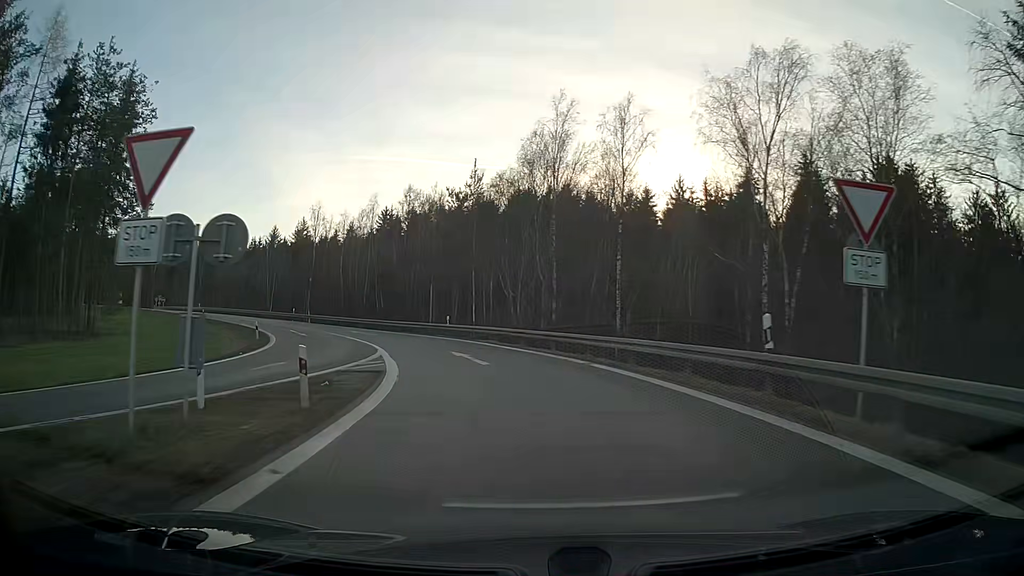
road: motorway_link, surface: asphalt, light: Day
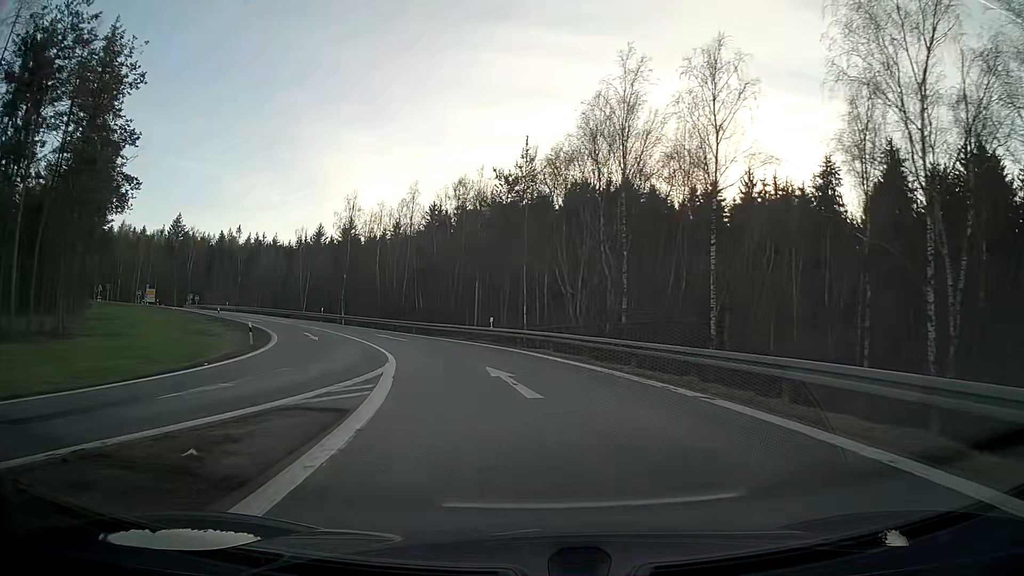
(-0.3, +8.1) m; -5°
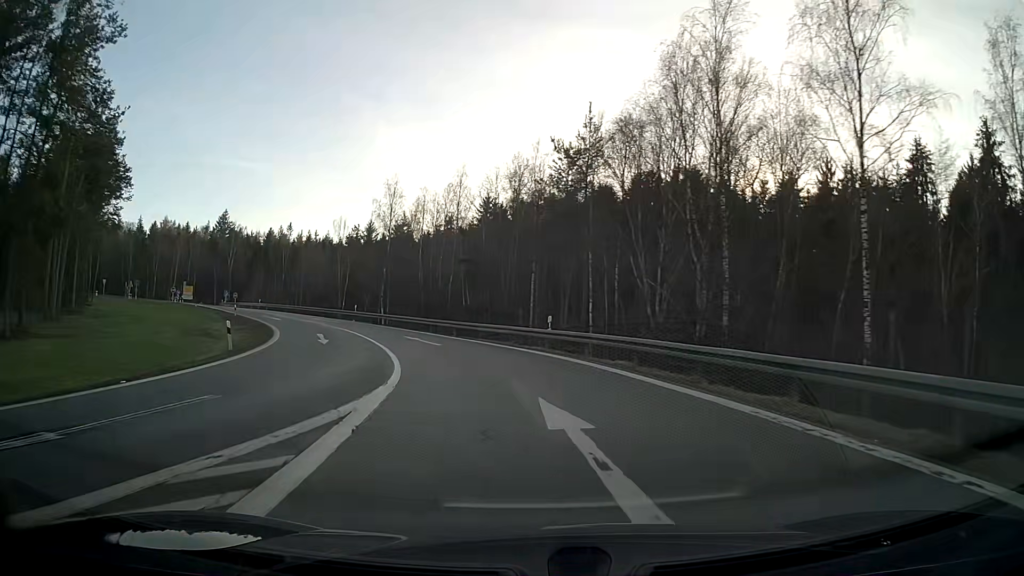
(-0.4, +8.1) m; -5°
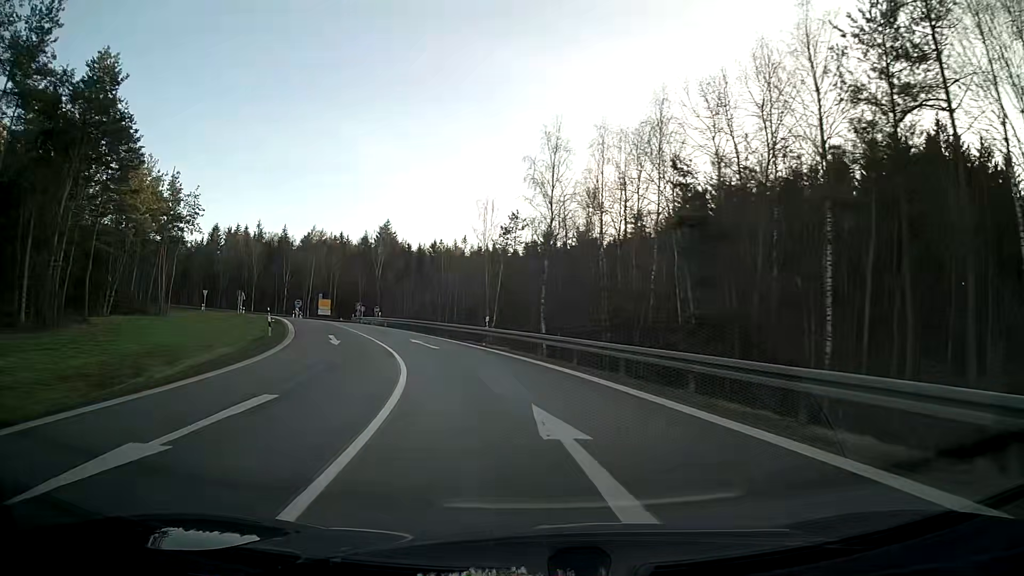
(-3.3, +24.0) m; -16°
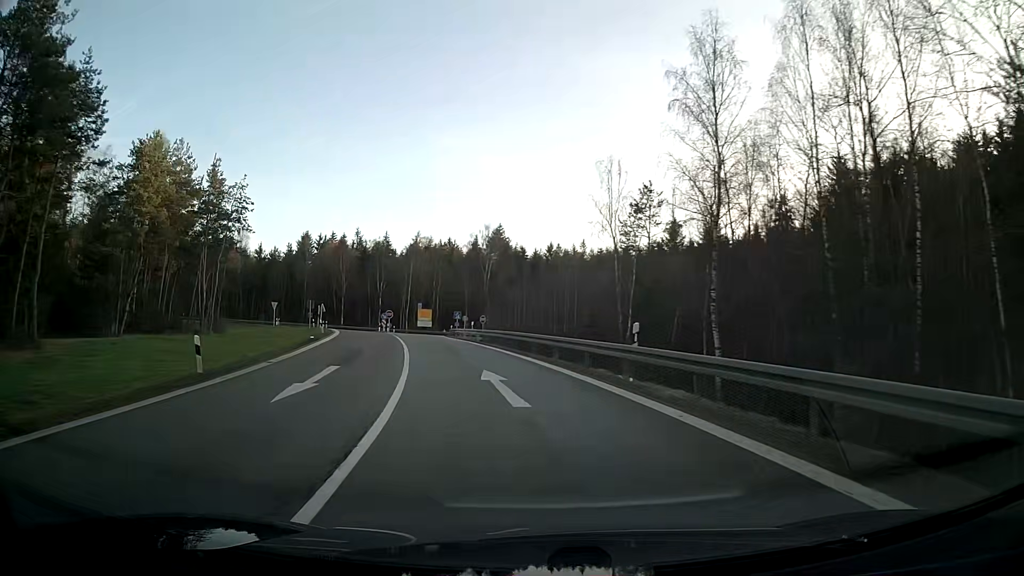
(-1.5, +16.3) m; -10°
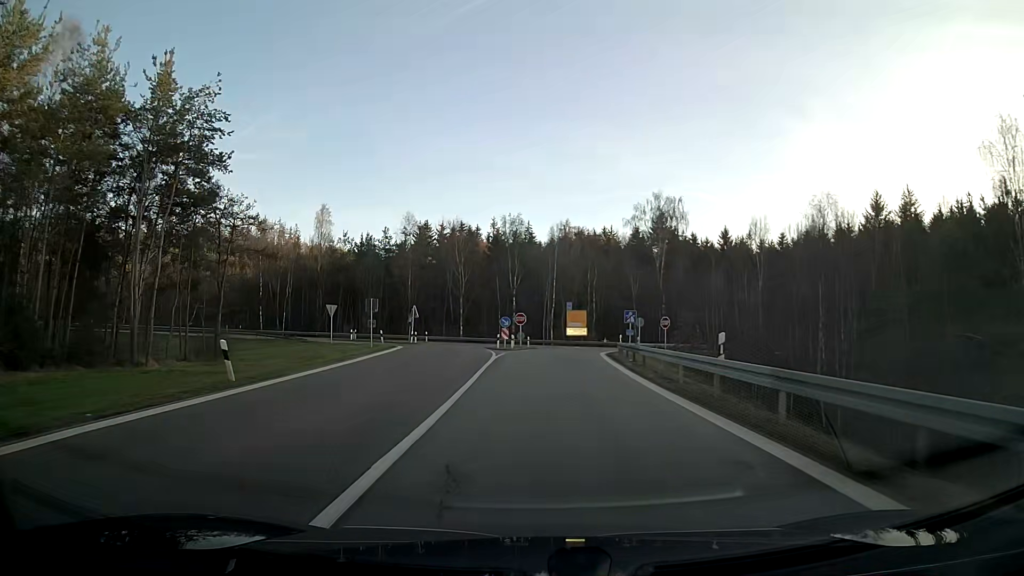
(-4.2, +33.2) m; -12°
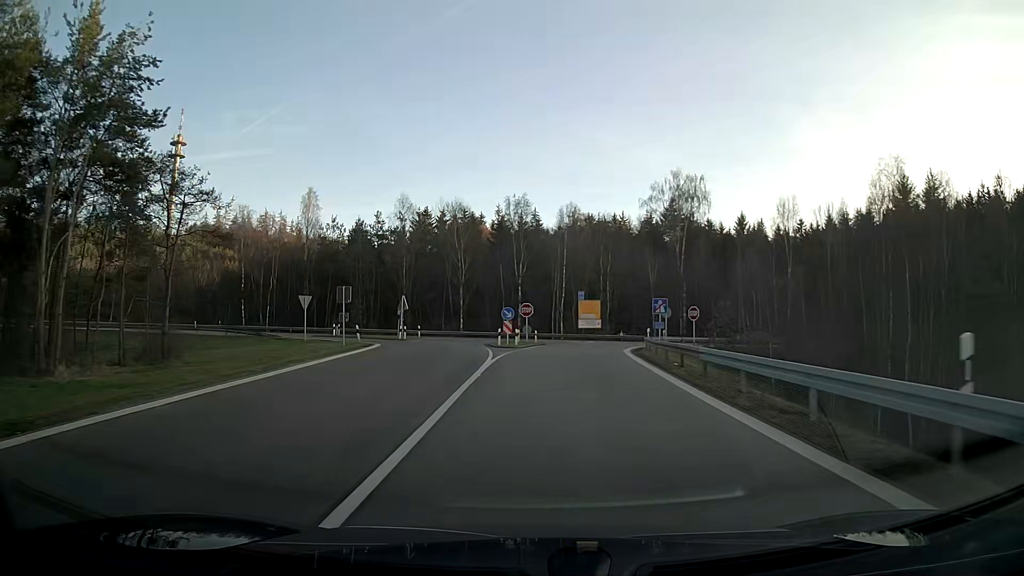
(0.0, +8.3) m; 0°
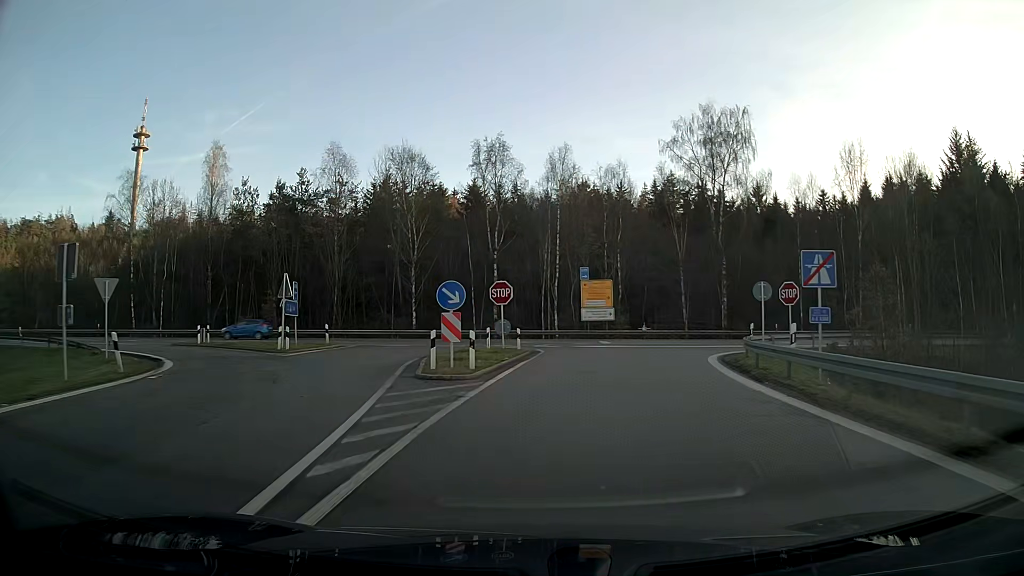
(+0.2, +22.7) m; +2°
